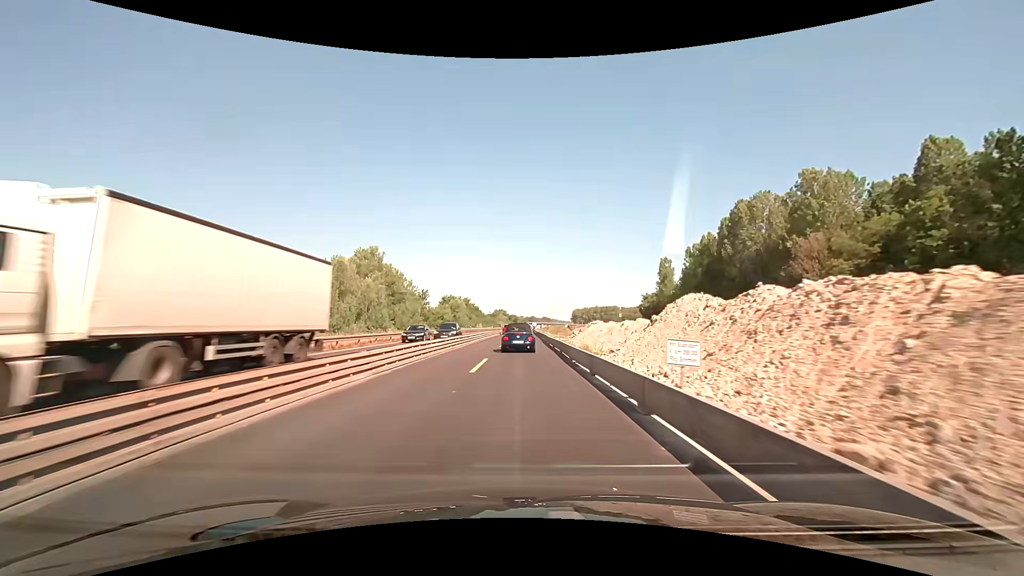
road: motorway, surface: asphalt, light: Day
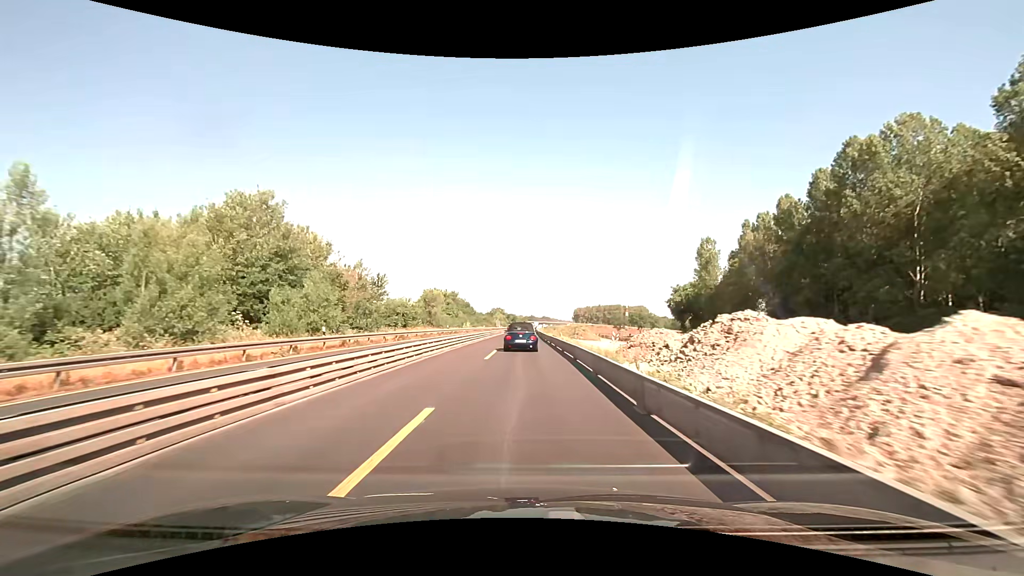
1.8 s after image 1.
(0.0, +30.2) m; 0°
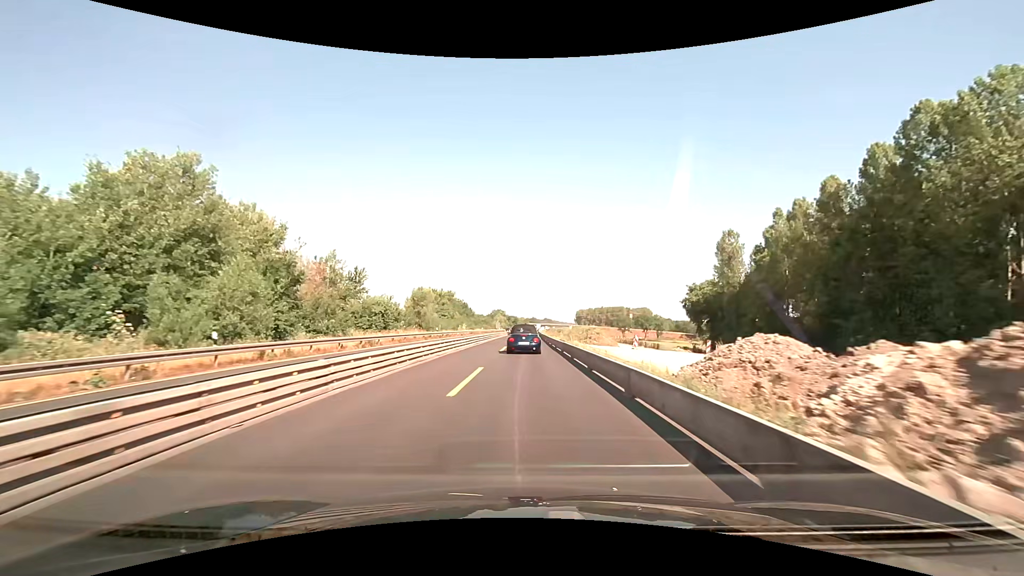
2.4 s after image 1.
(0.0, +10.1) m; 0°
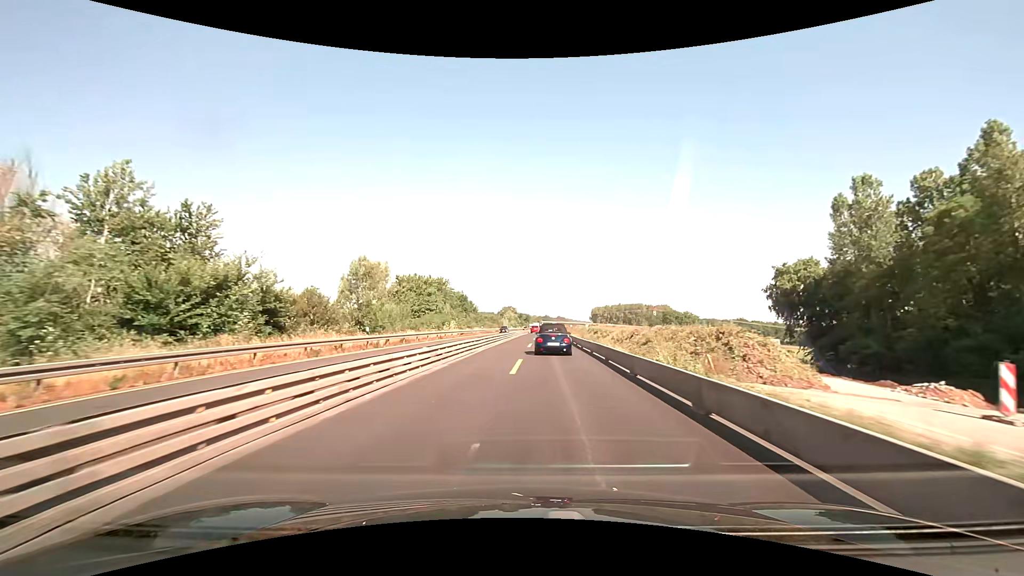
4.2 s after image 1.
(-0.4, +32.1) m; -1°
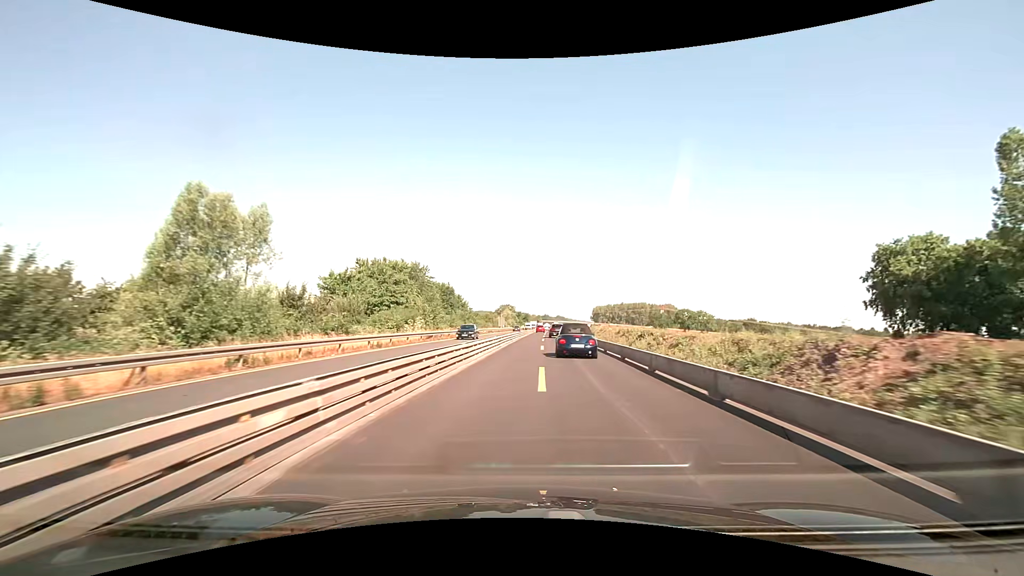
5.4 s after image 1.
(-0.1, +22.5) m; 0°
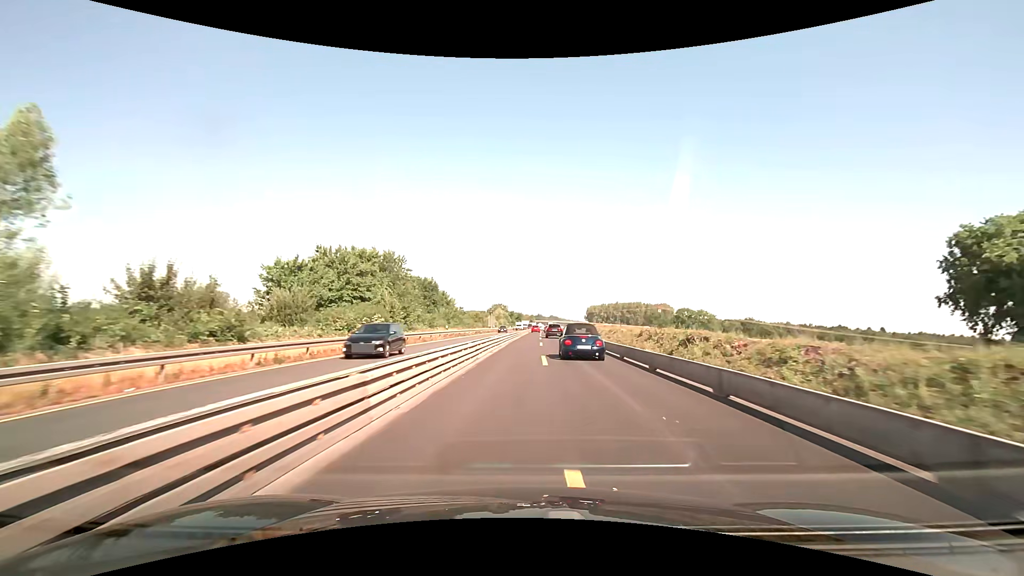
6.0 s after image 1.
(+0.1, +11.6) m; +1°
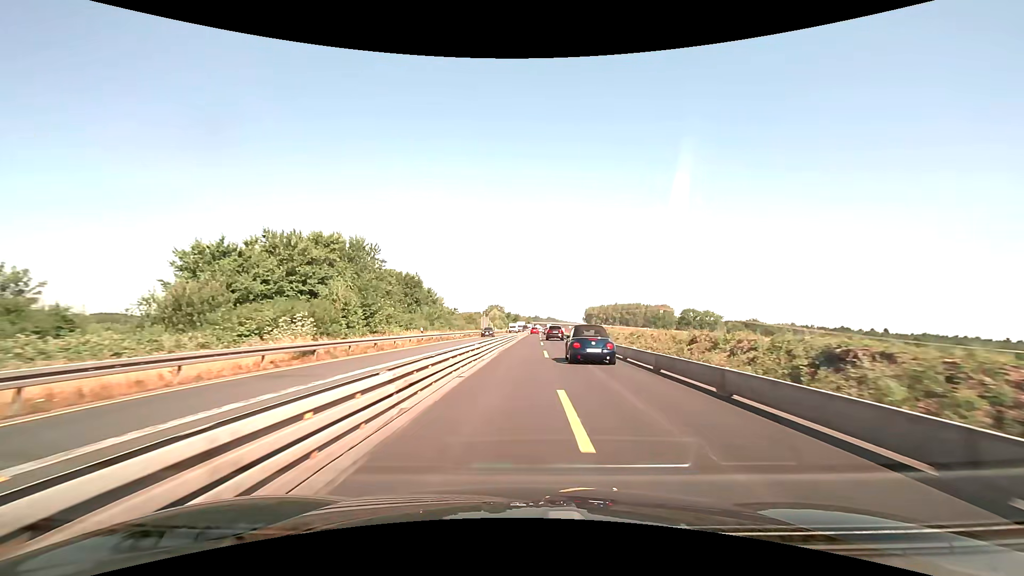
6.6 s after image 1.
(0.0, +11.8) m; 0°
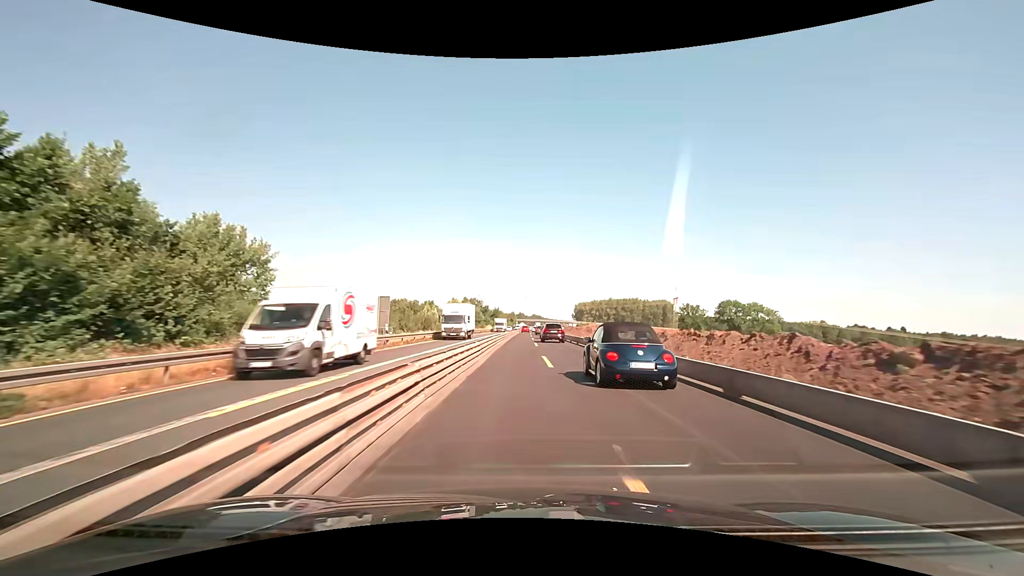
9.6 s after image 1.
(+1.3, +60.7) m; +2°
(0, +10) (0, +20) (0, +30) (0, +40) (0, +50) (0, +60) (0, +70) (0, +80) (0, +90) (0, +100) m
